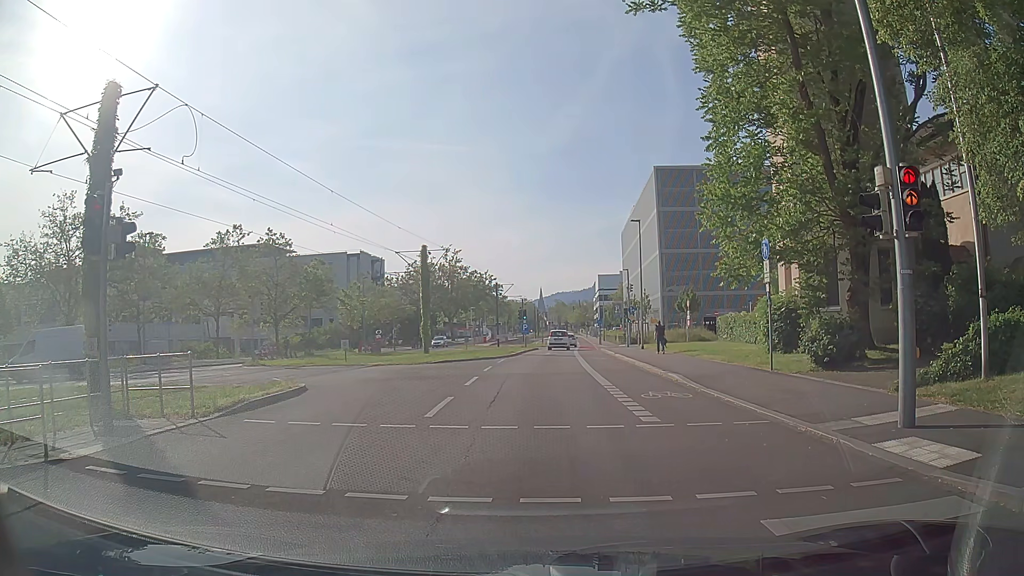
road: secondary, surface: asphalt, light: Day
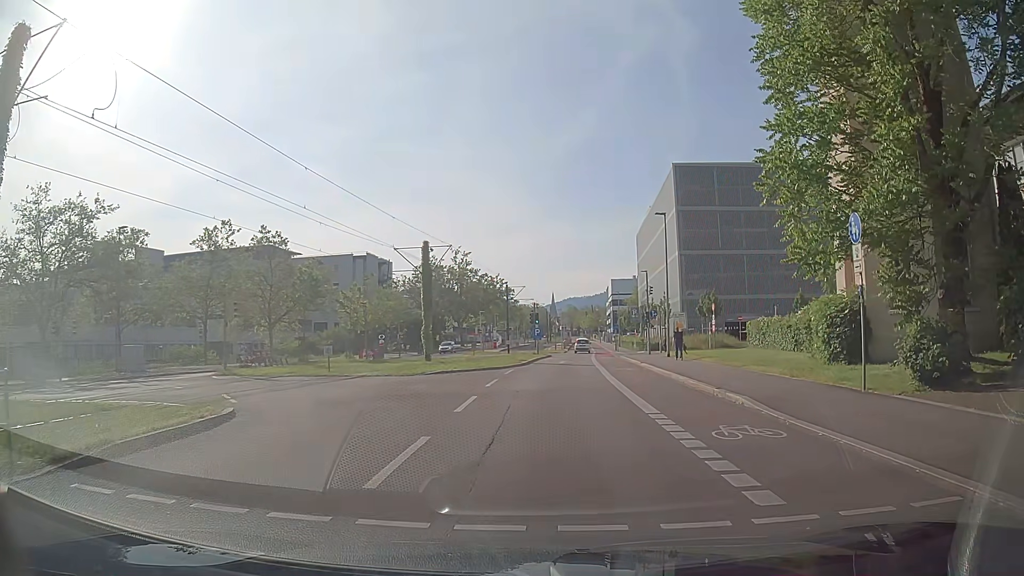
(+0.1, +5.0) m; +1°
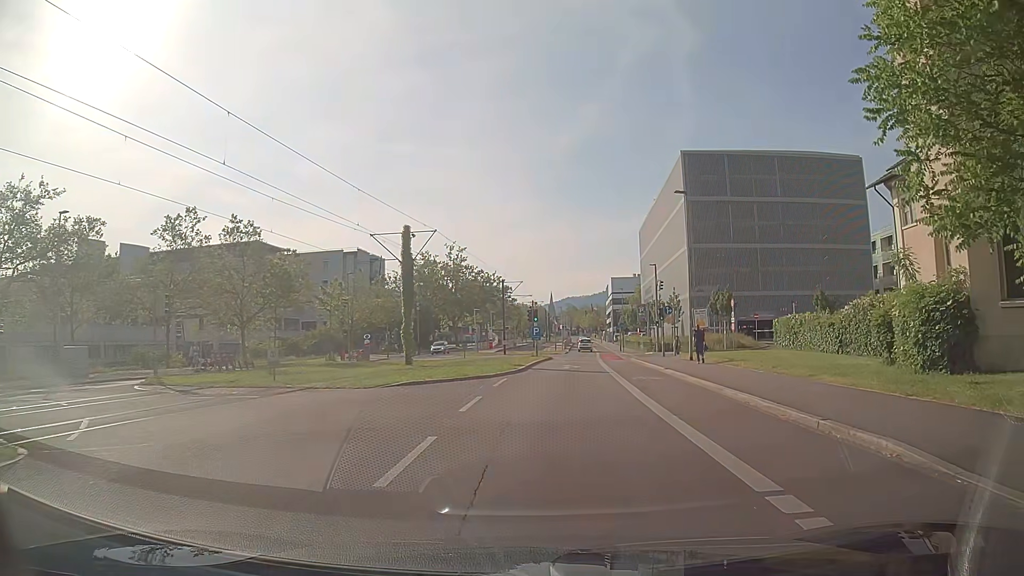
(0.0, +6.2) m; +1°
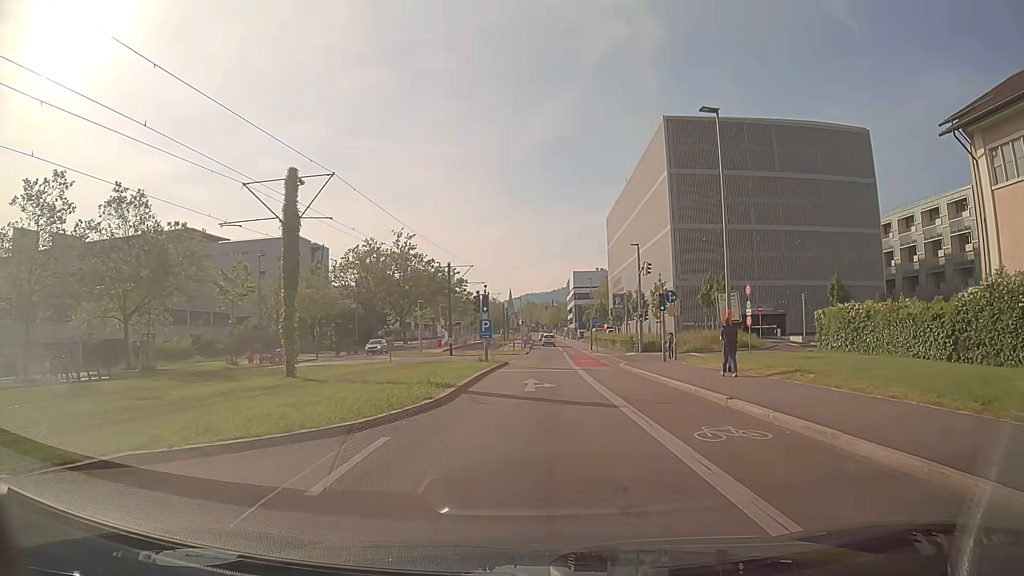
(+0.2, +12.7) m; +3°
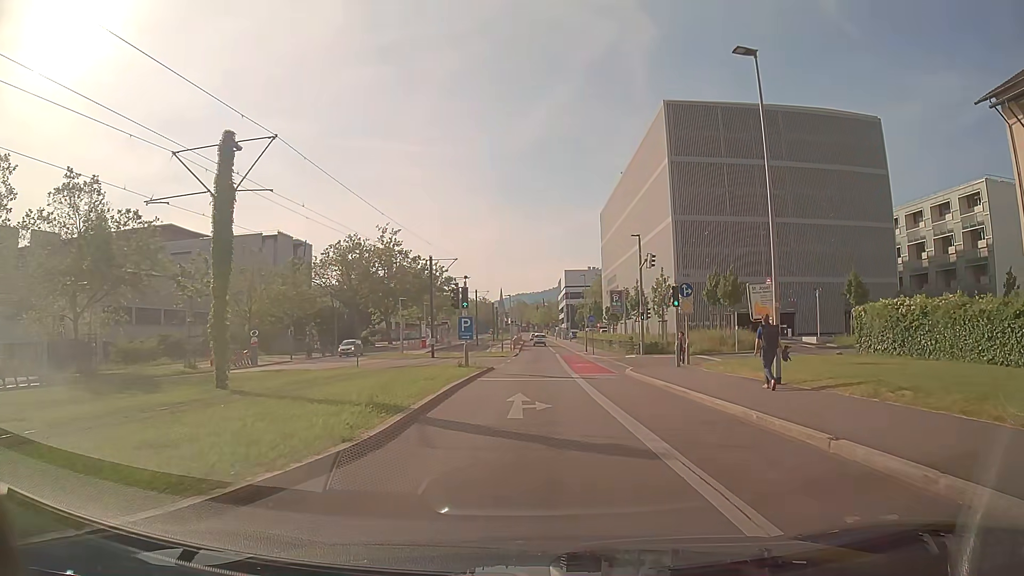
(0.0, +5.0) m; +1°
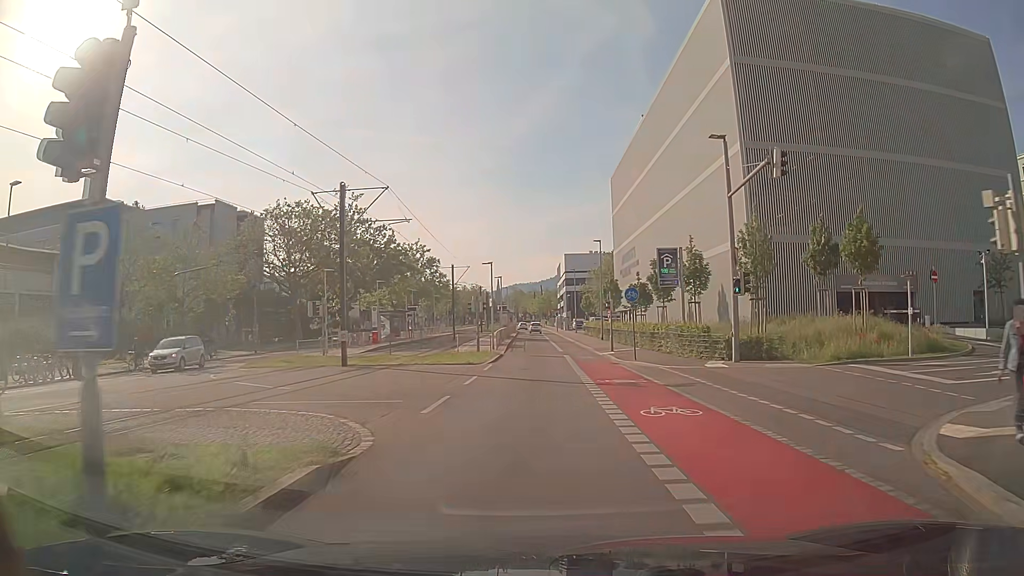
(0.0, +22.5) m; 0°
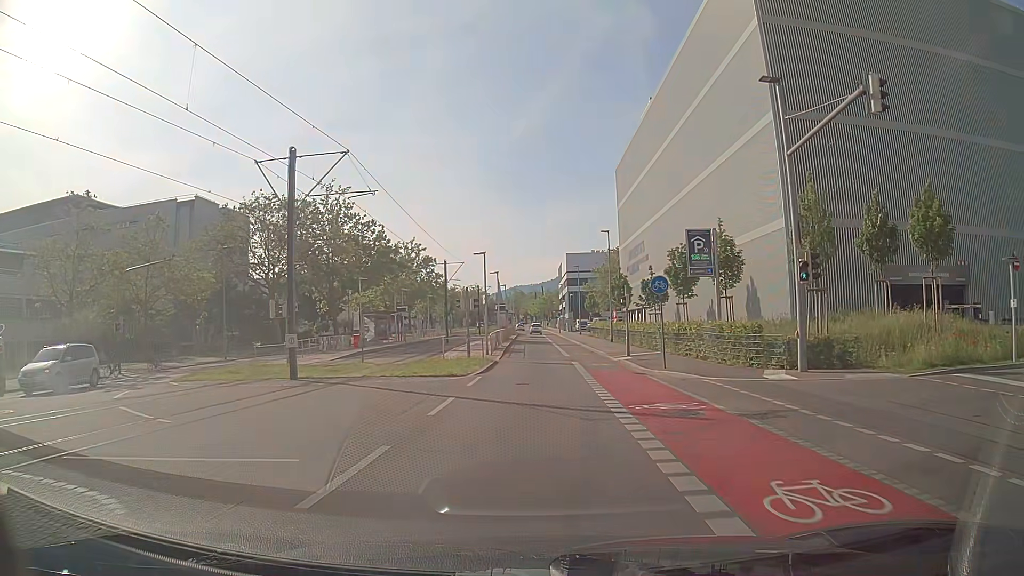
(0.0, +6.1) m; 0°
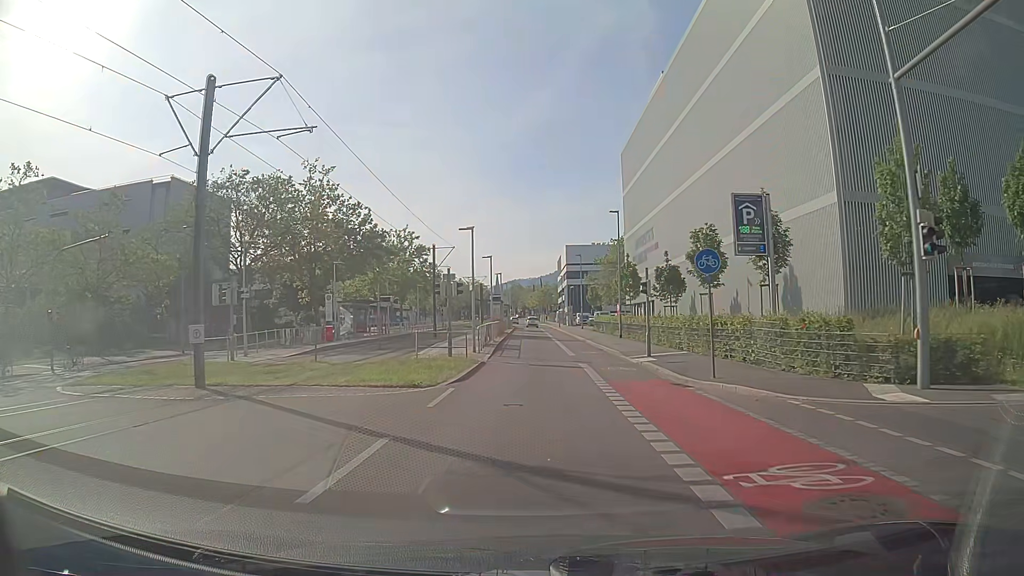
(0.0, +6.3) m; 0°
(0, +10) (0, +20) (0, +30) (0, +40) (0, +50) (0, +60) (0, +70) (0, +80) (0, +90) (0, +100) m
